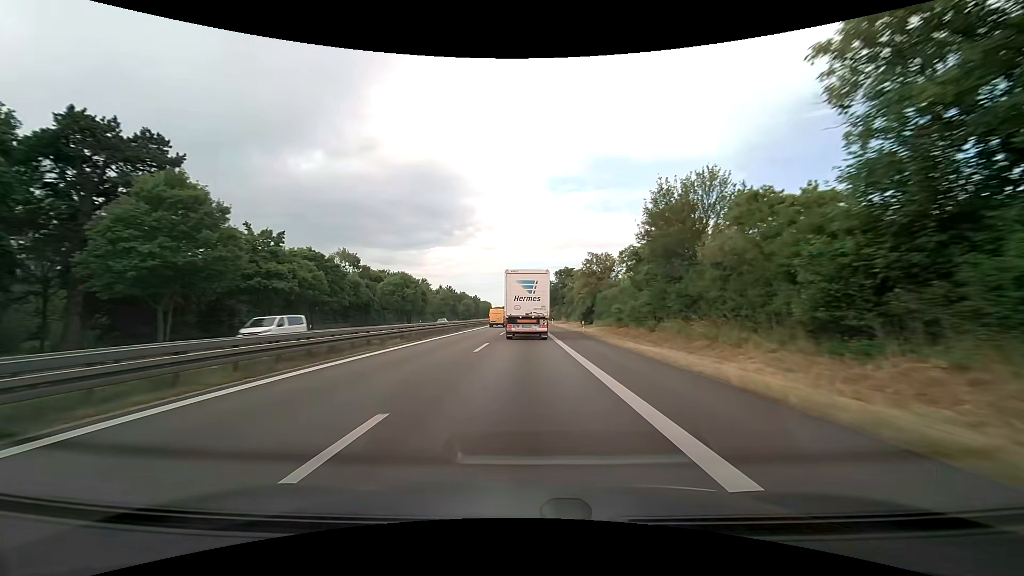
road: trunk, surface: asphalt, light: Day
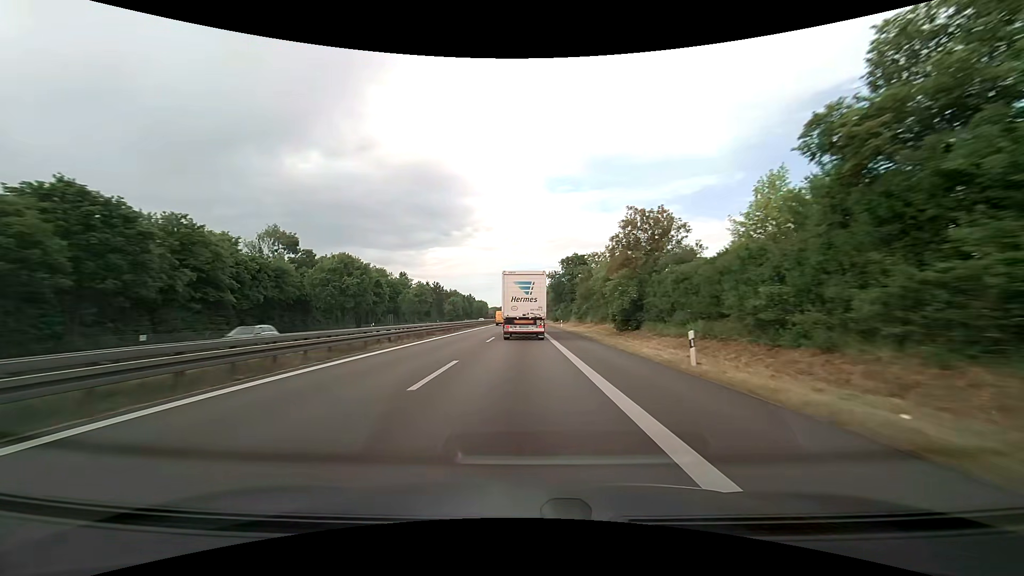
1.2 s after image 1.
(0.0, +27.9) m; 0°
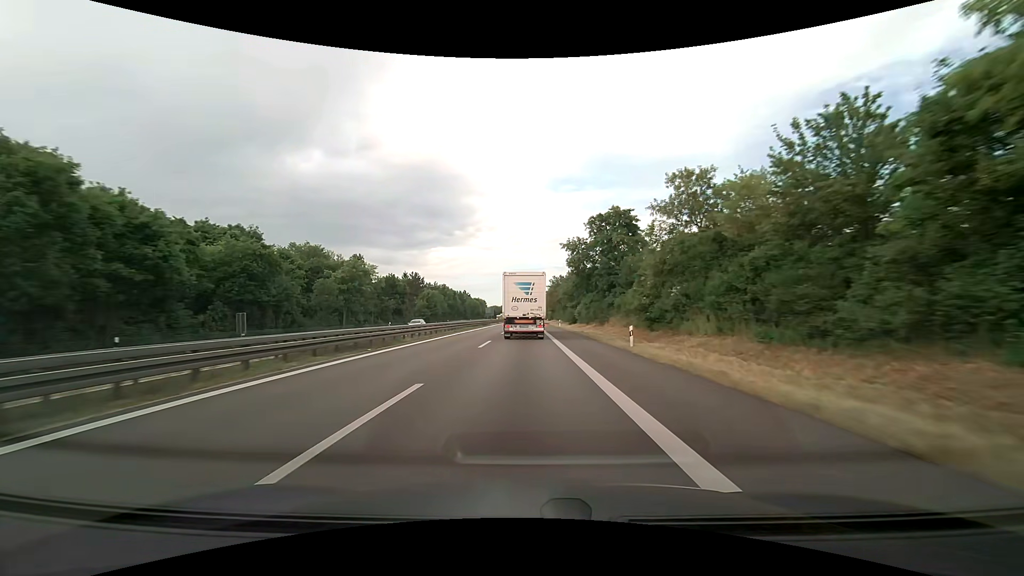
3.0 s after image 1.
(-0.3, +41.6) m; -1°
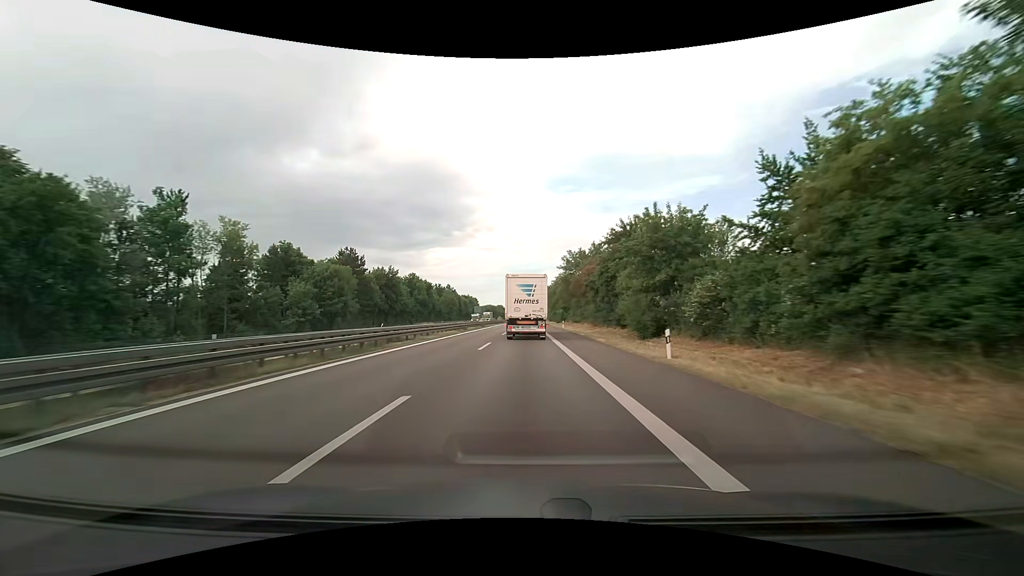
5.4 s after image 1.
(0.0, +55.8) m; 0°
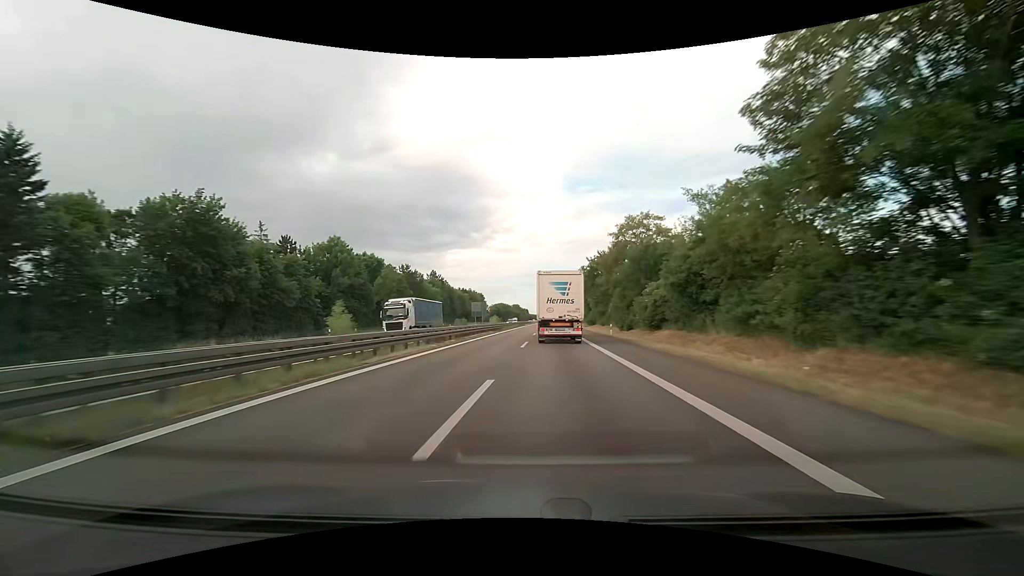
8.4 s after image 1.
(-0.7, +74.0) m; -2°
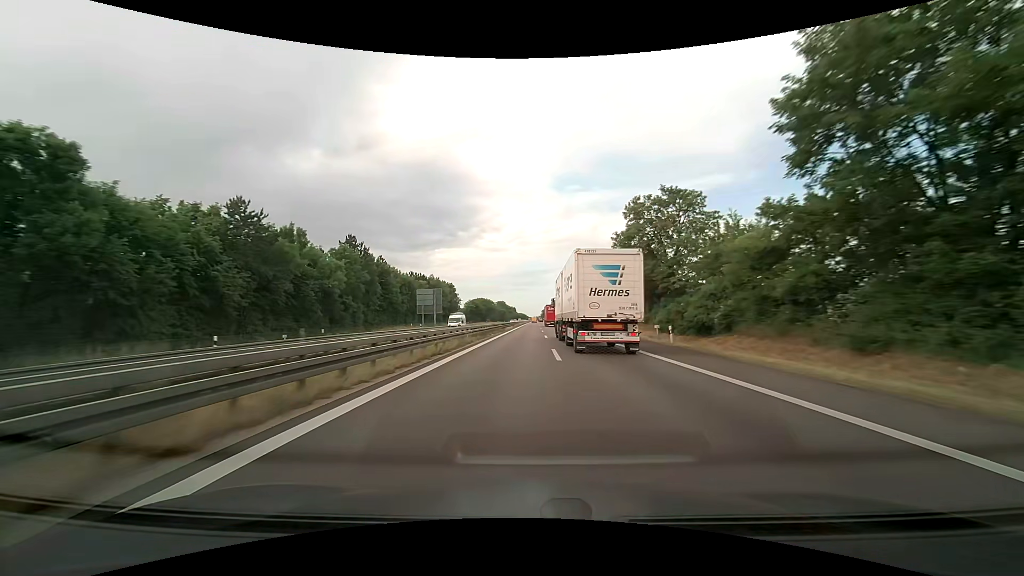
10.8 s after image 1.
(+0.5, +65.6) m; +1°
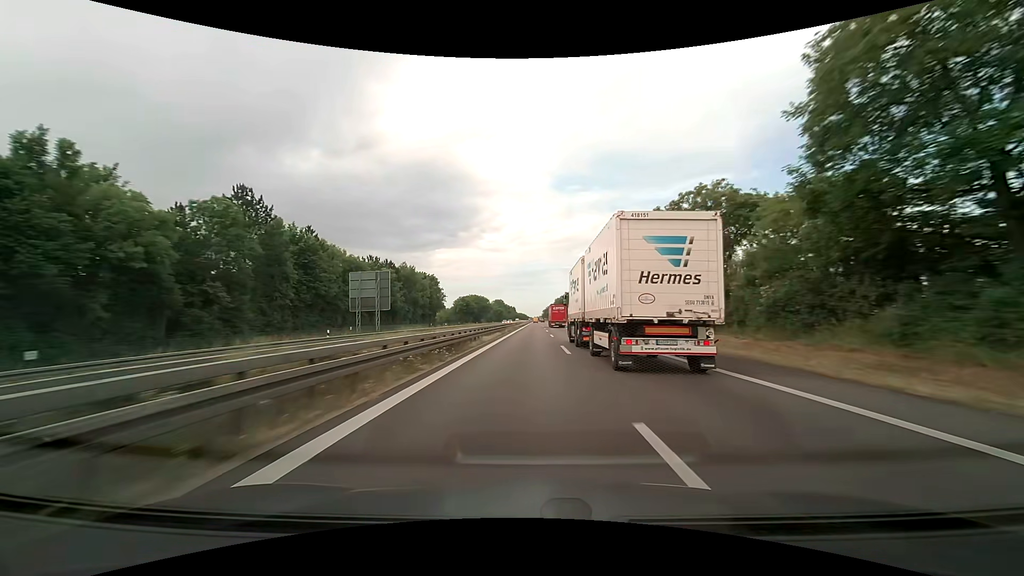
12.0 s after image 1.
(-0.1, +35.1) m; 0°
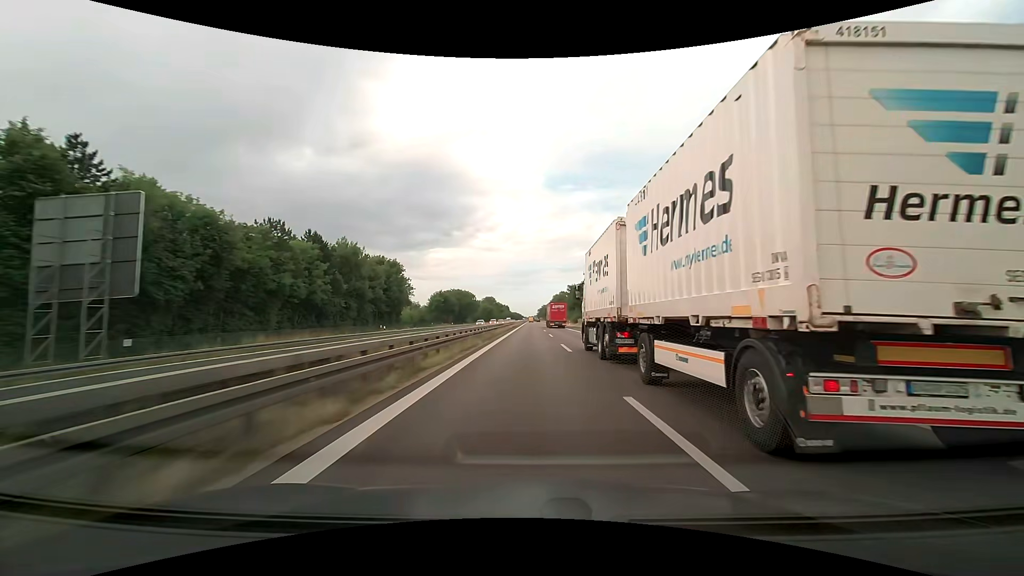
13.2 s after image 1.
(+0.2, +36.5) m; +1°
(0, +10) (0, +20) (0, +30) (0, +40) (0, +50) (0, +60) (0, +70) (+1, +80) (+1, +90) (+1, +100) m
